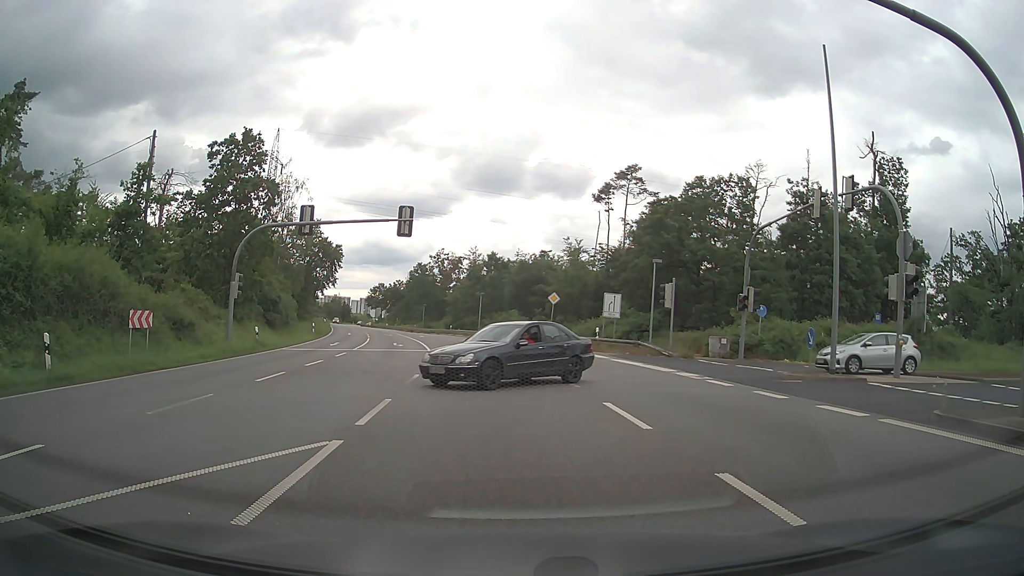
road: primary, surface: asphalt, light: Day
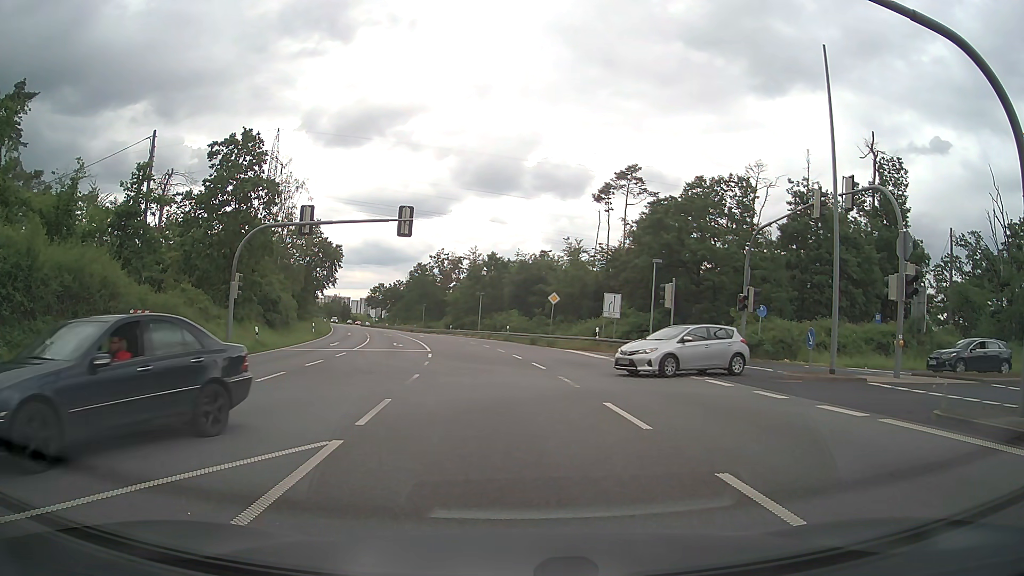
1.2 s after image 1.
(0.0, 0.0) m; 0°
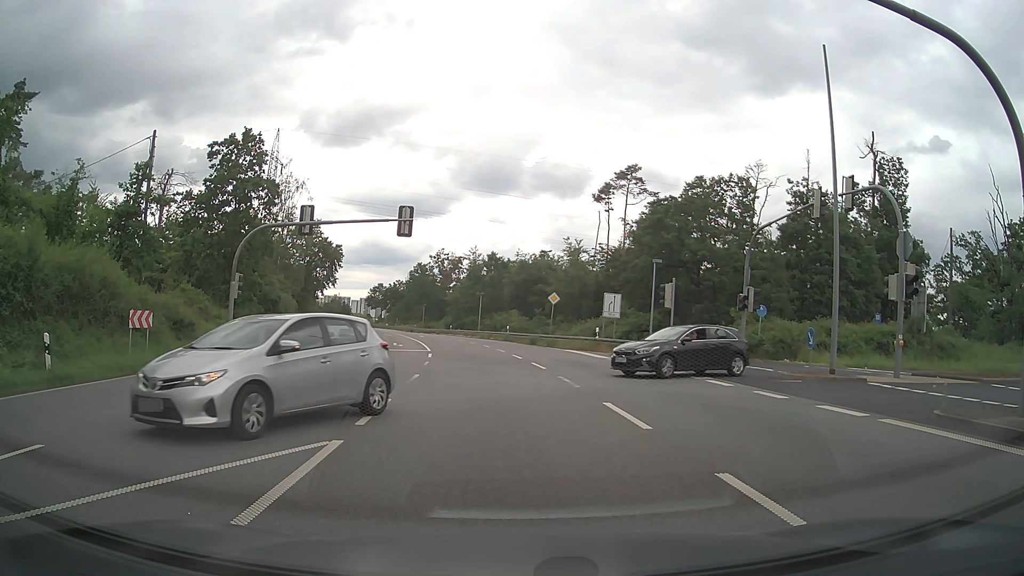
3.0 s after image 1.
(0.0, 0.0) m; 0°
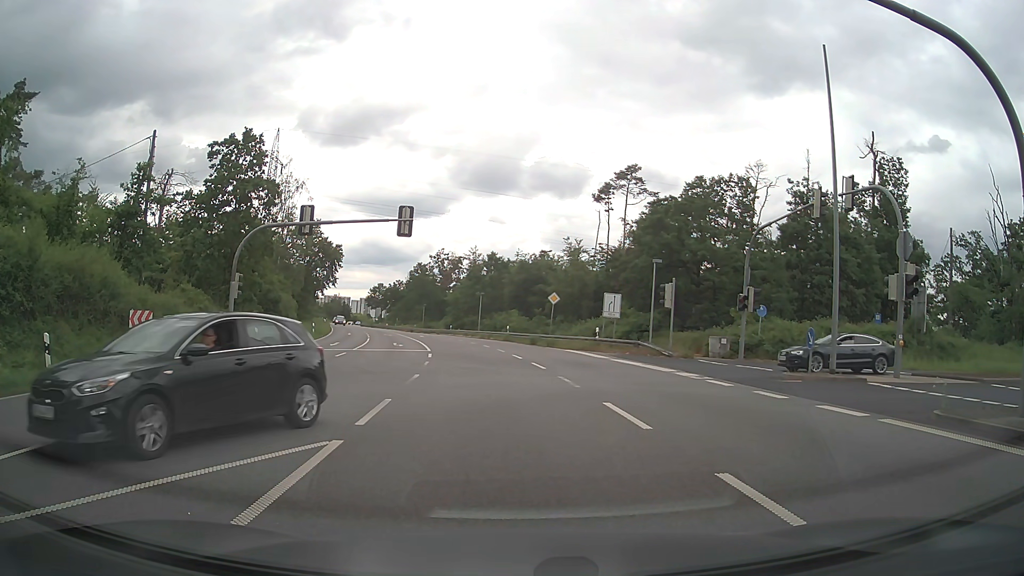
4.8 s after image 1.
(0.0, 0.0) m; 0°
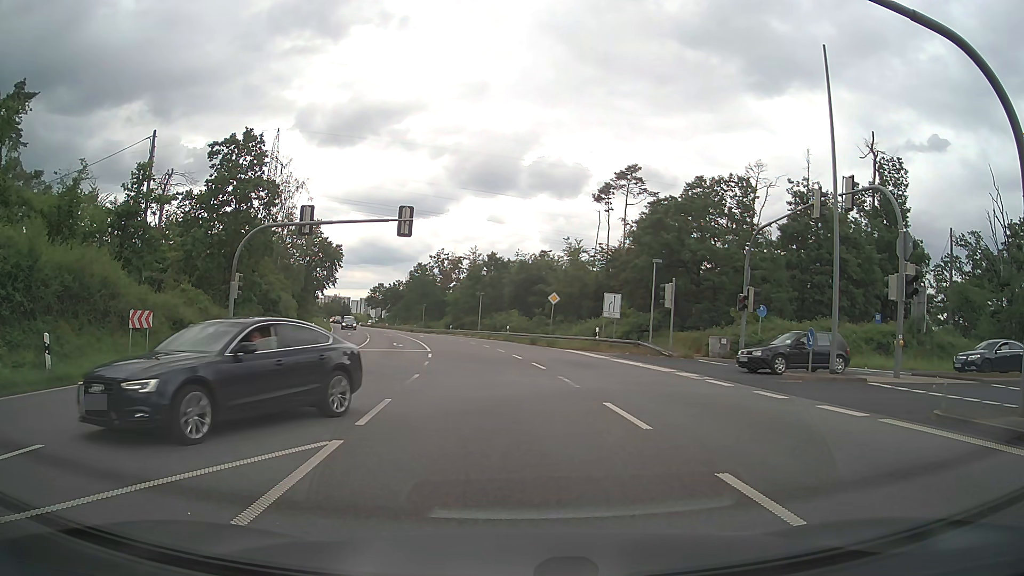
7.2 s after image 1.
(0.0, 0.0) m; 0°
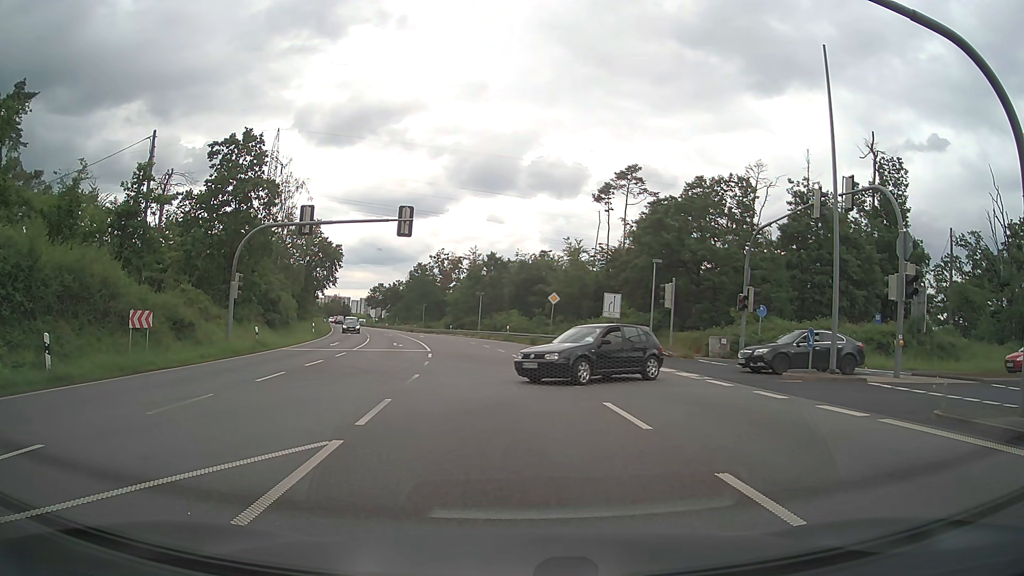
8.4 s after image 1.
(0.0, 0.0) m; 0°
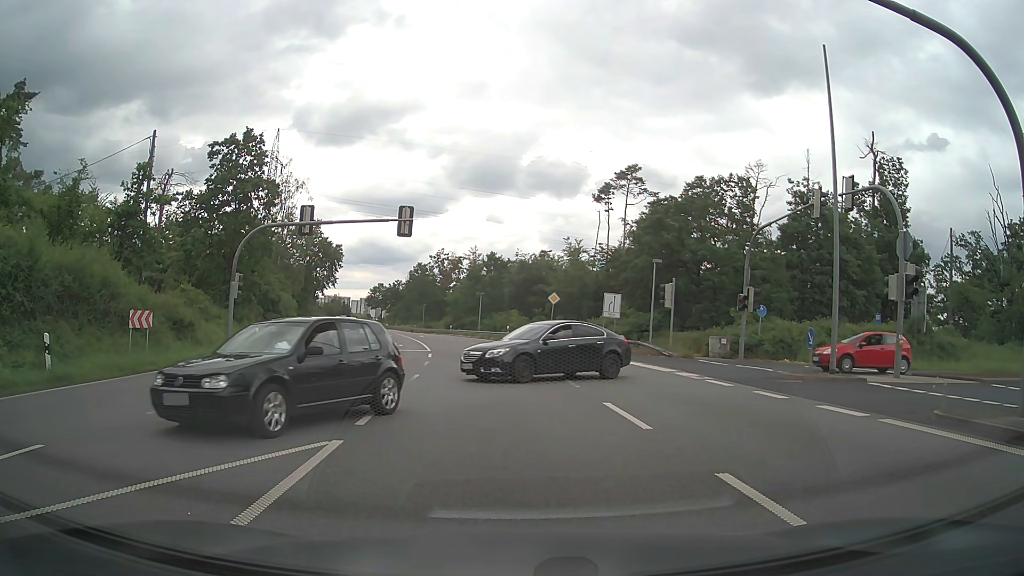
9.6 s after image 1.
(0.0, 0.0) m; 0°
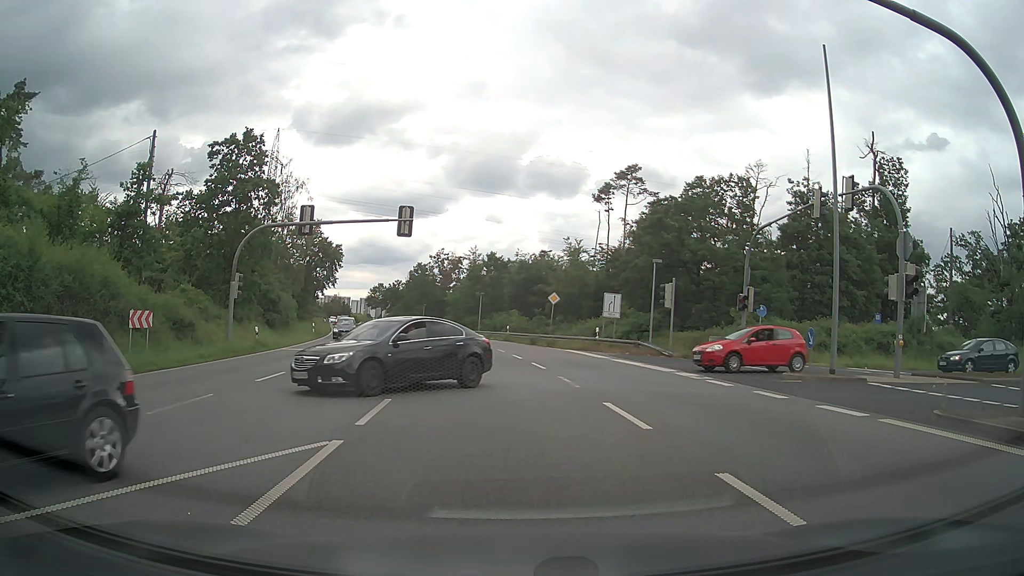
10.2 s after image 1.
(0.0, 0.0) m; 0°
